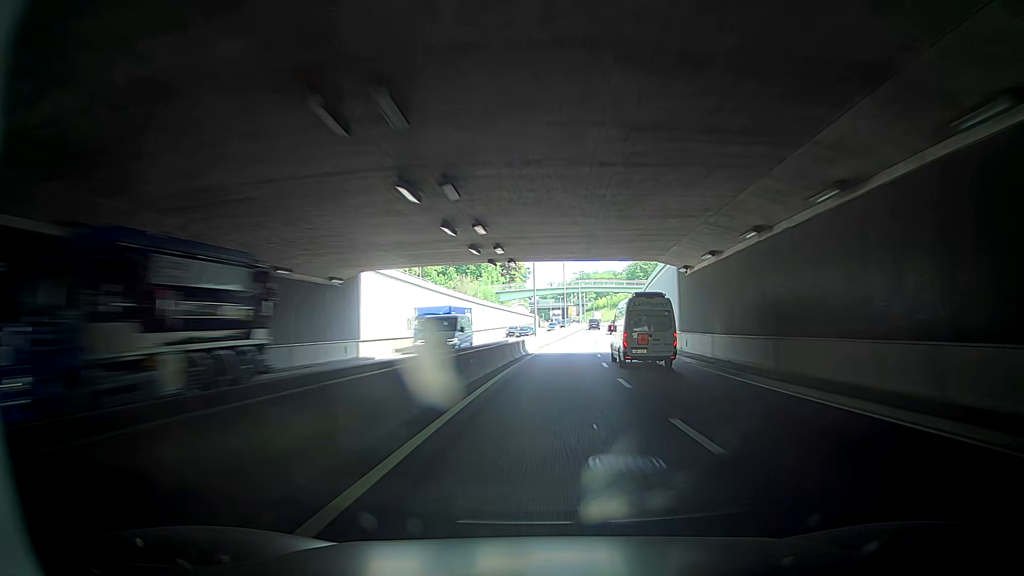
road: trunk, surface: asphalt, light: Day
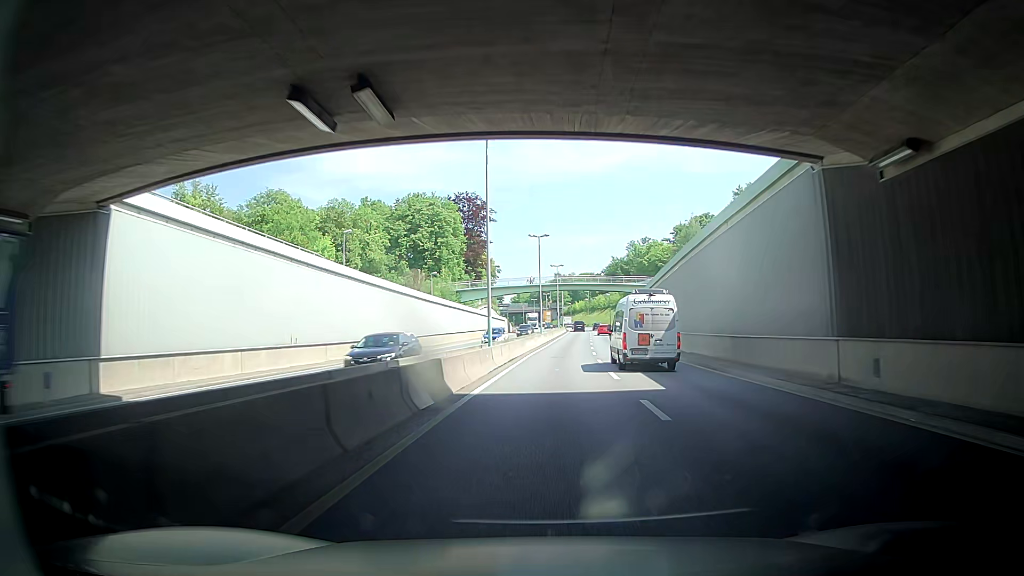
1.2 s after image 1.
(+0.7, +24.1) m; +3°
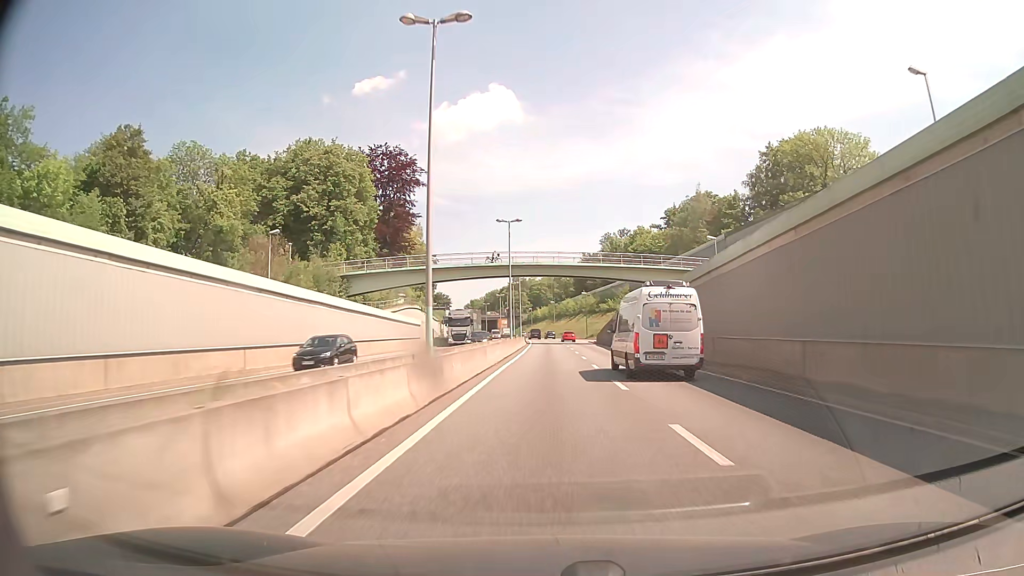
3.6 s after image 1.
(+3.4, +48.3) m; +6°
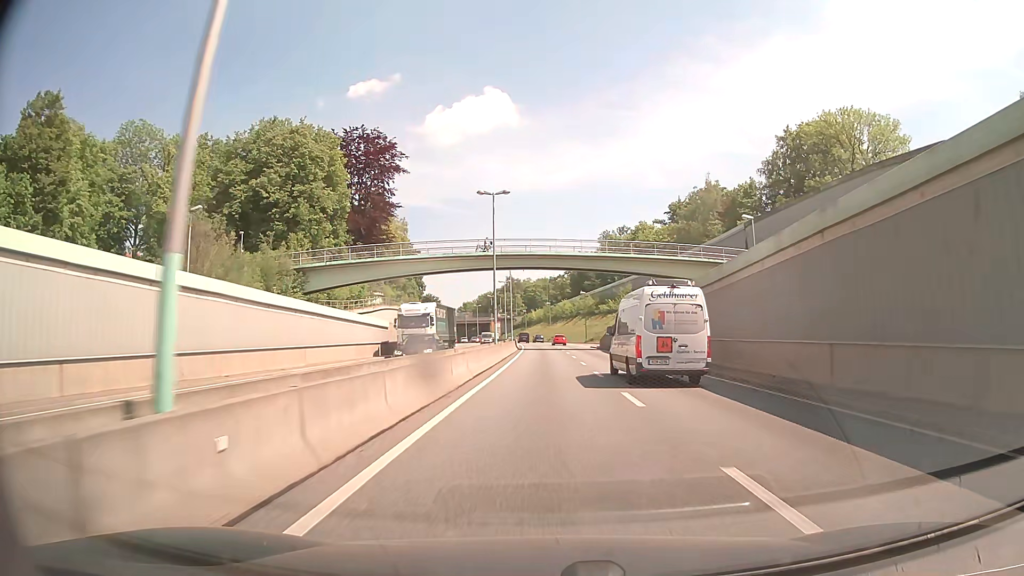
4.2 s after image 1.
(+0.1, +12.1) m; +1°
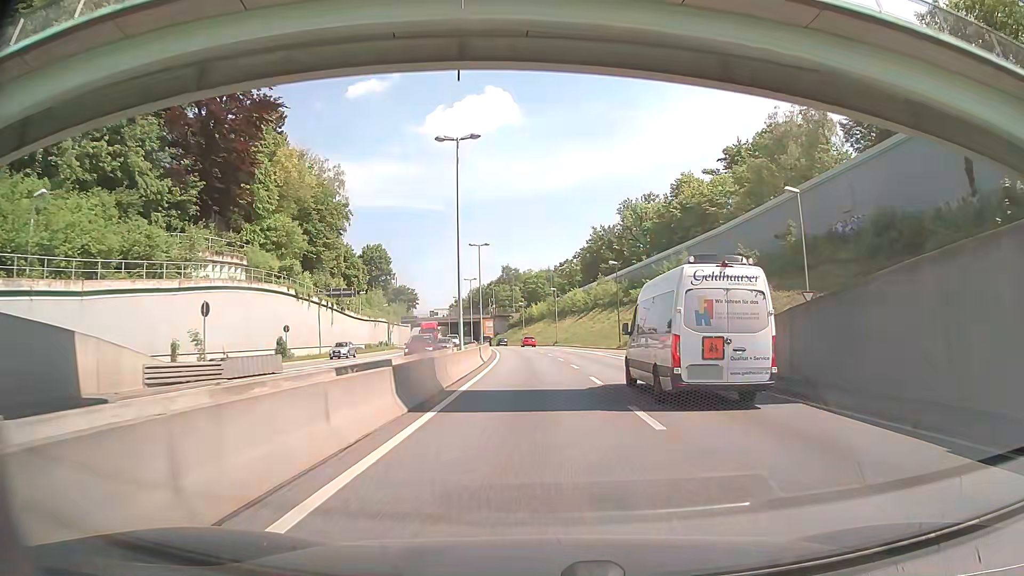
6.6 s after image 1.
(+0.1, +48.0) m; 0°
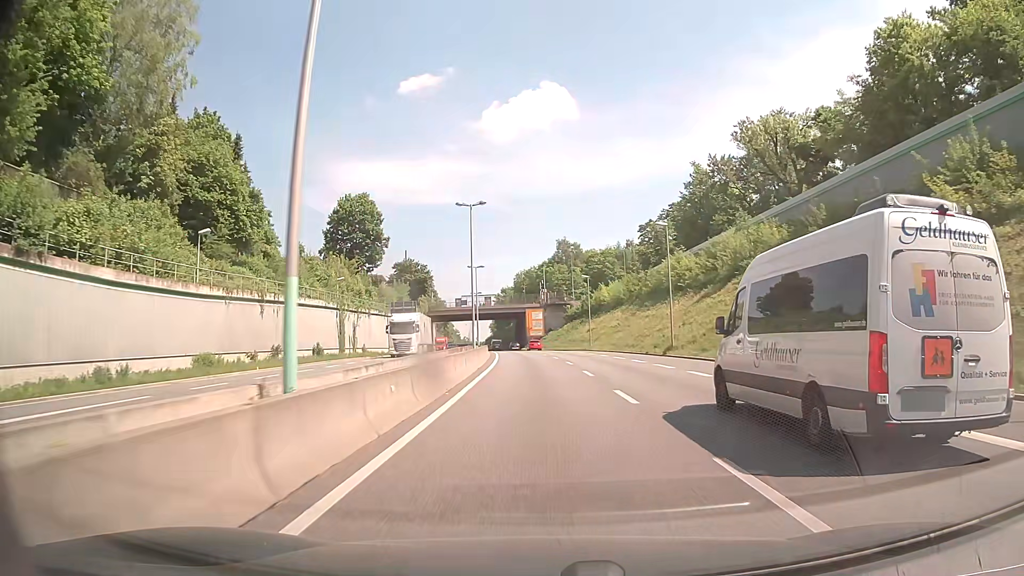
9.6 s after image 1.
(-2.4, +58.8) m; -5°
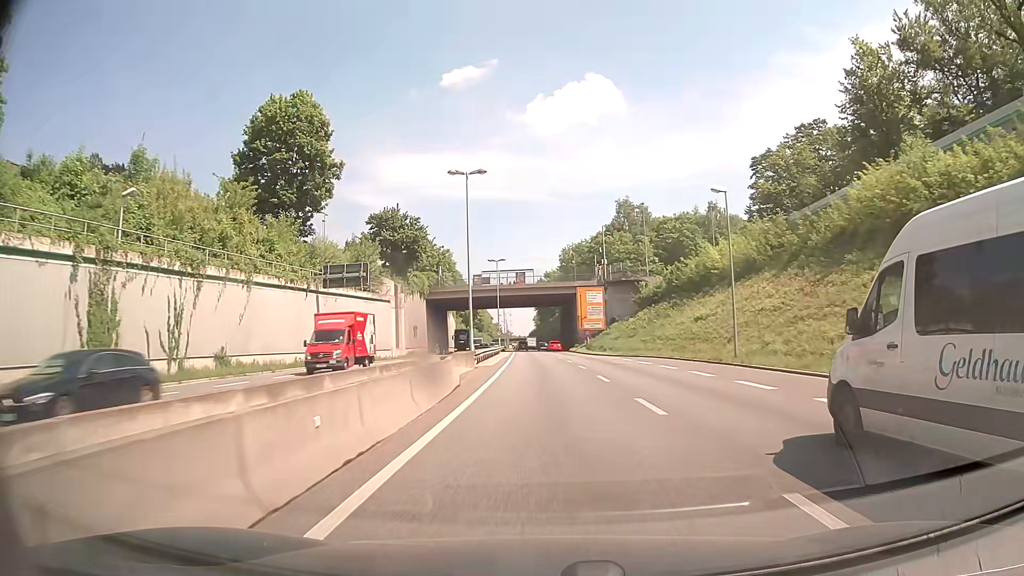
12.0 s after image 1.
(-1.9, +46.3) m; -4°
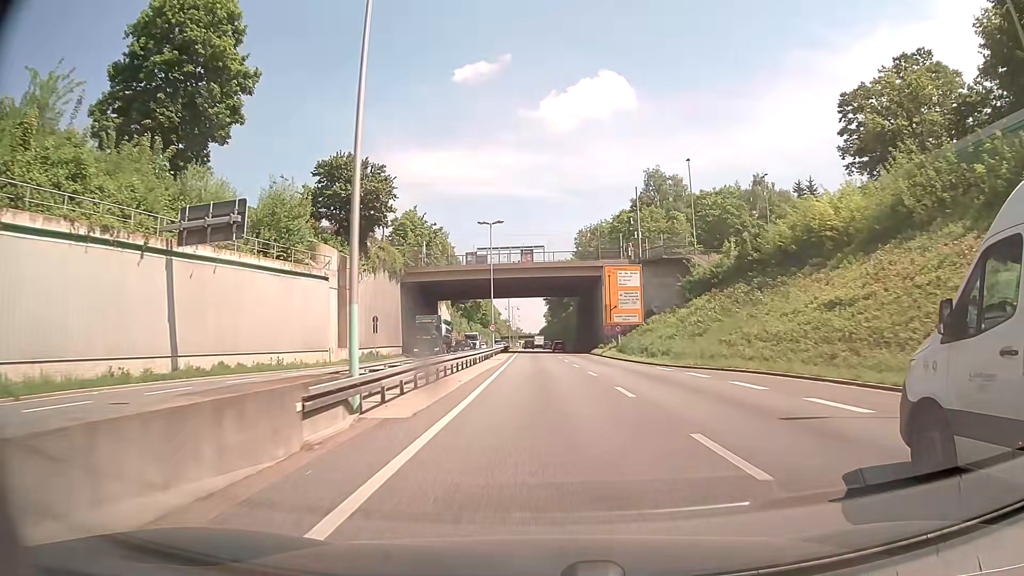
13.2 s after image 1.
(-0.3, +23.3) m; -1°
(0, +10) (0, +20) (0, +30) (0, +40) (0, +50) (-1, +60) (-1, +70) (-1, +80) (-1, +90) (-2, +100) m
